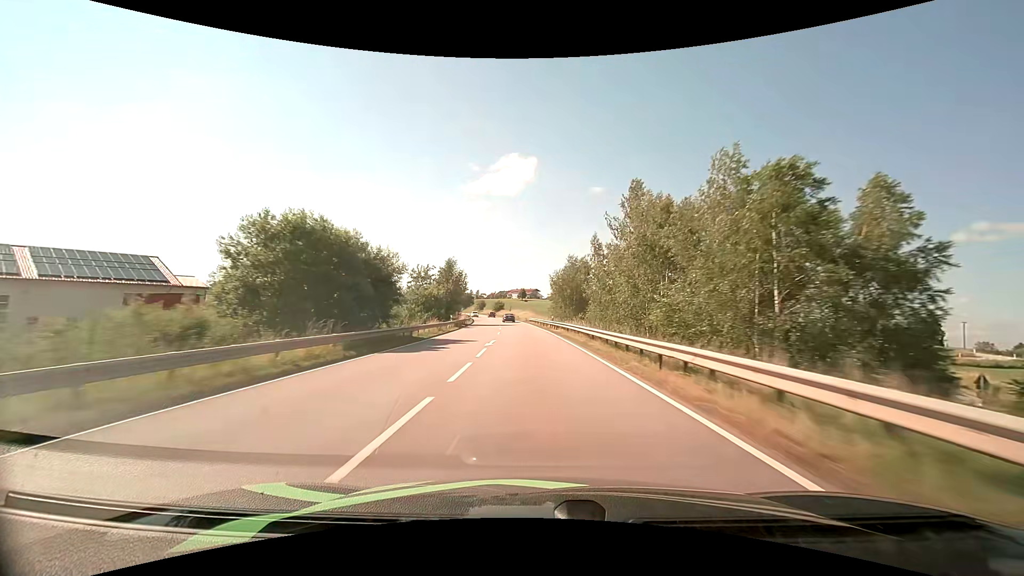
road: primary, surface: asphalt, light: Day
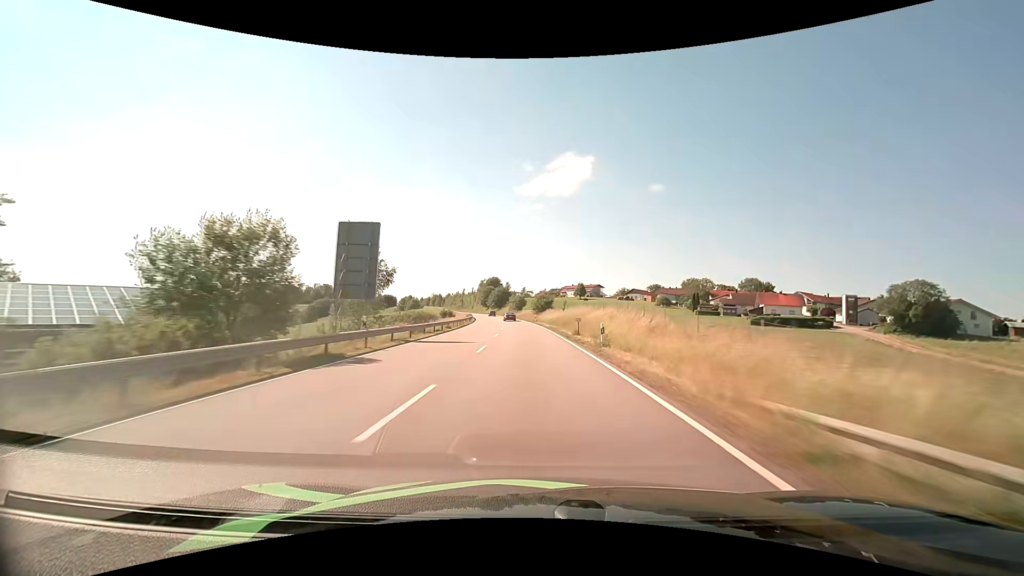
(-4.2, +78.5) m; -6°
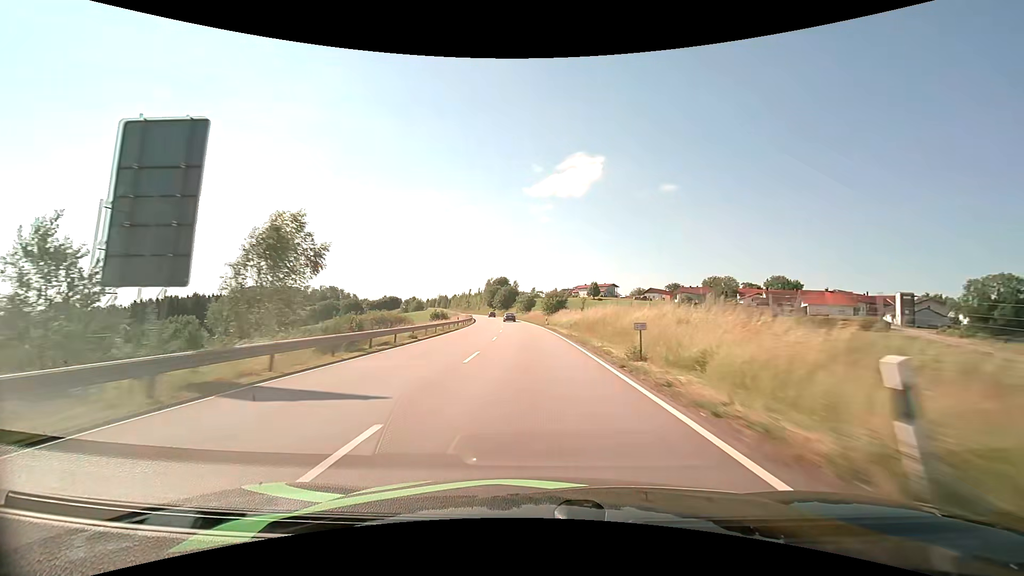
(-0.2, +15.6) m; -1°
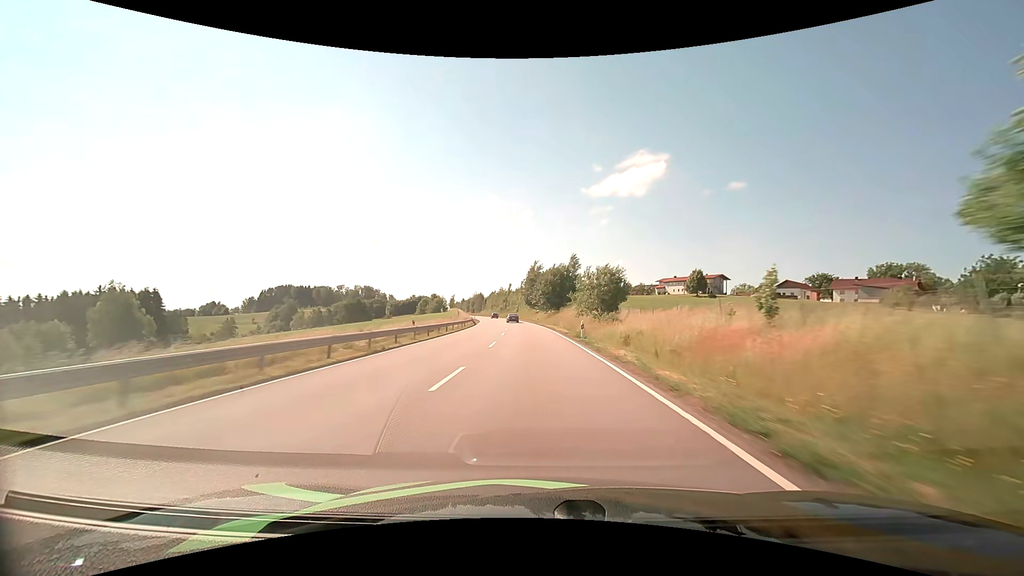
(-3.9, +77.6) m; -6°
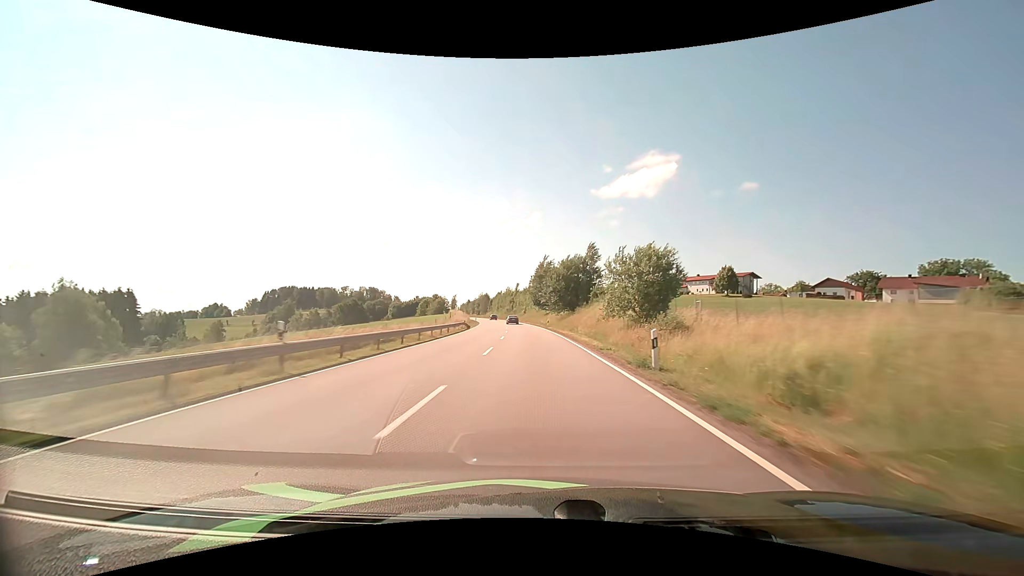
(-0.1, +15.4) m; -1°
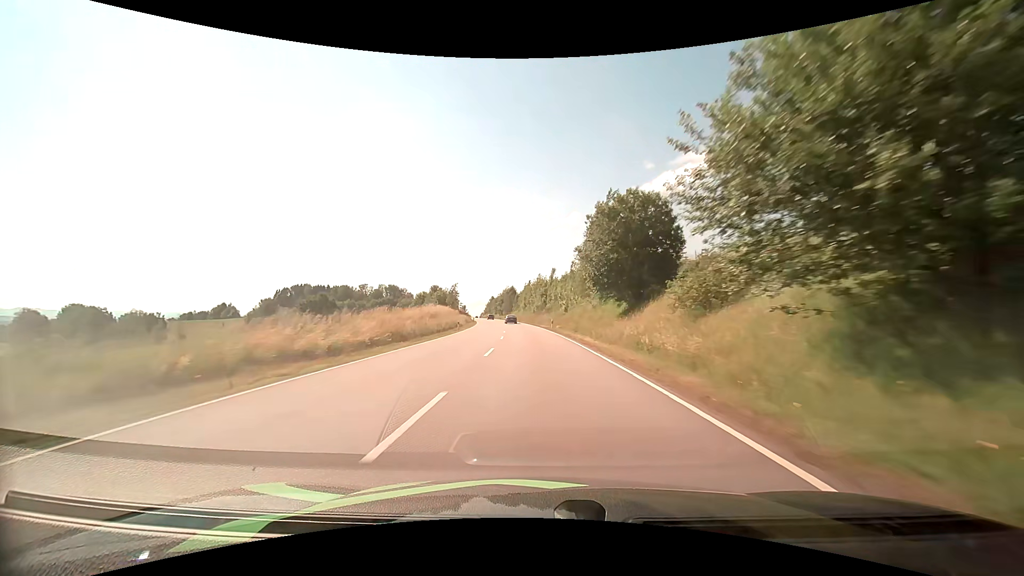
(-2.2, +61.1) m; -4°
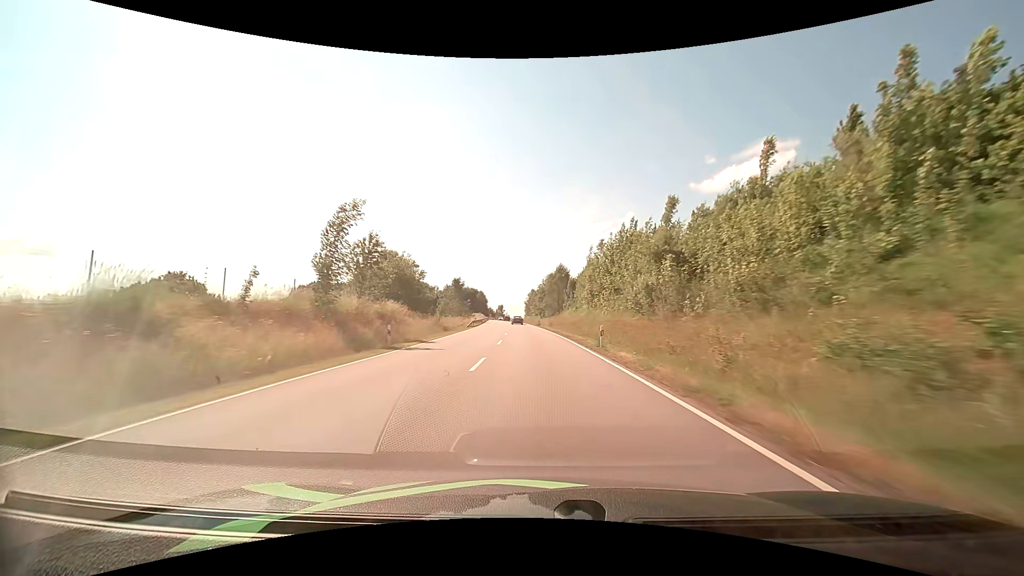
(-3.9, +76.9) m; -6°
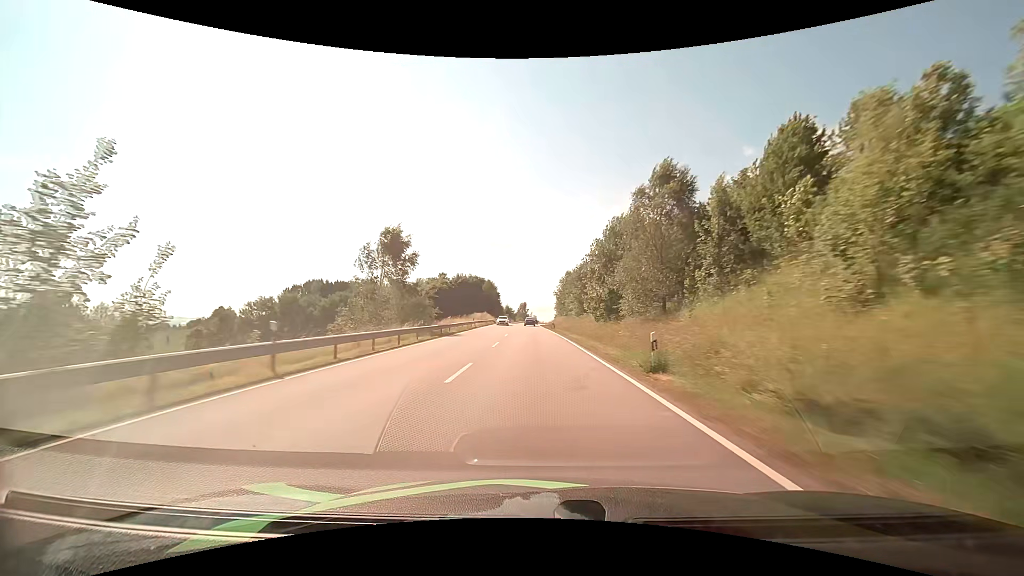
(-1.7, +62.5) m; -3°
(0, +10) (0, +20) (0, +30) (-1, +40) (-1, +50) (-1, +60) (-1, +70) (-2, +80) (-2, +90) (-2, +100) m
